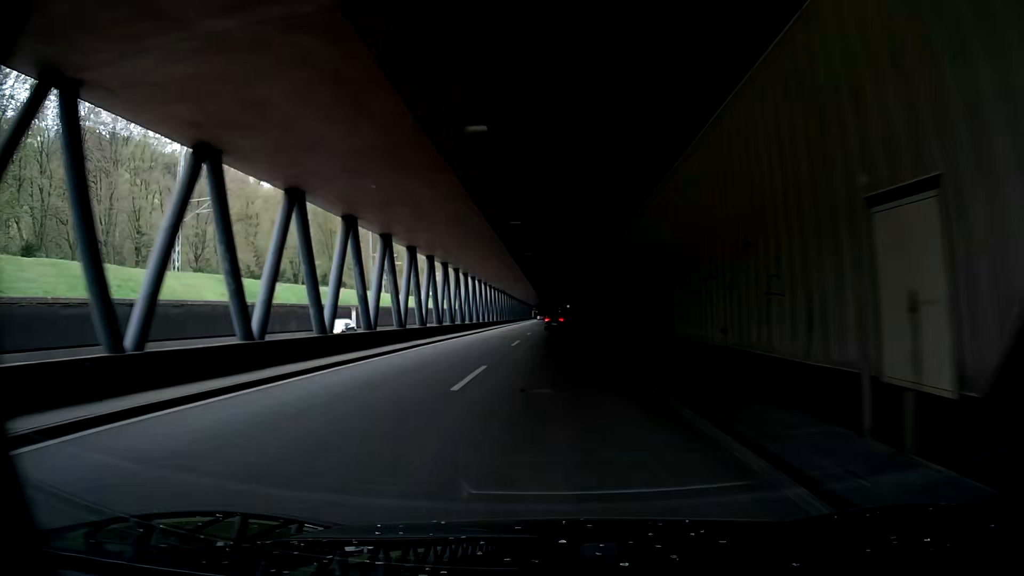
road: trunk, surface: asphalt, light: Day
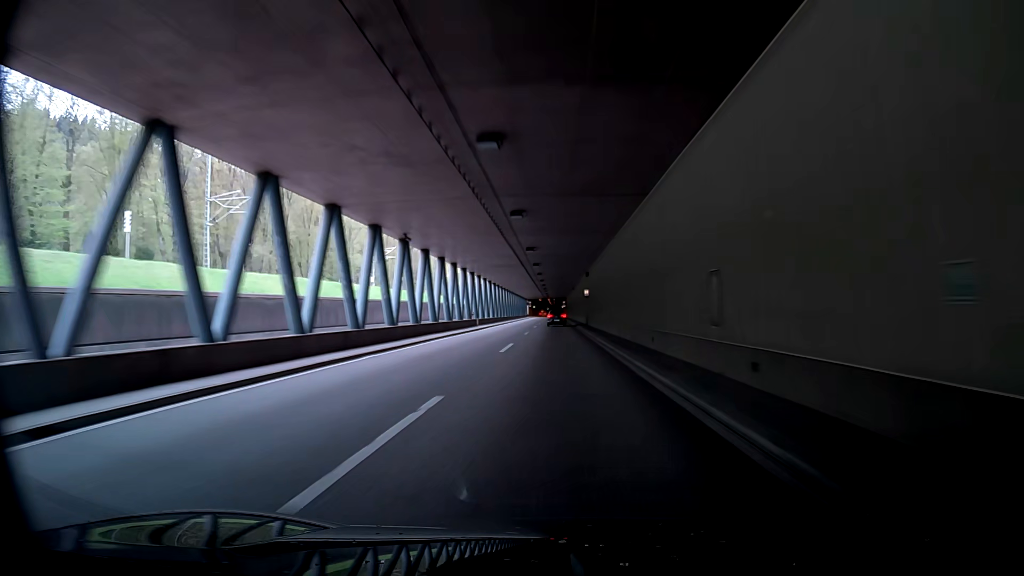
(-0.8, +61.7) m; -2°
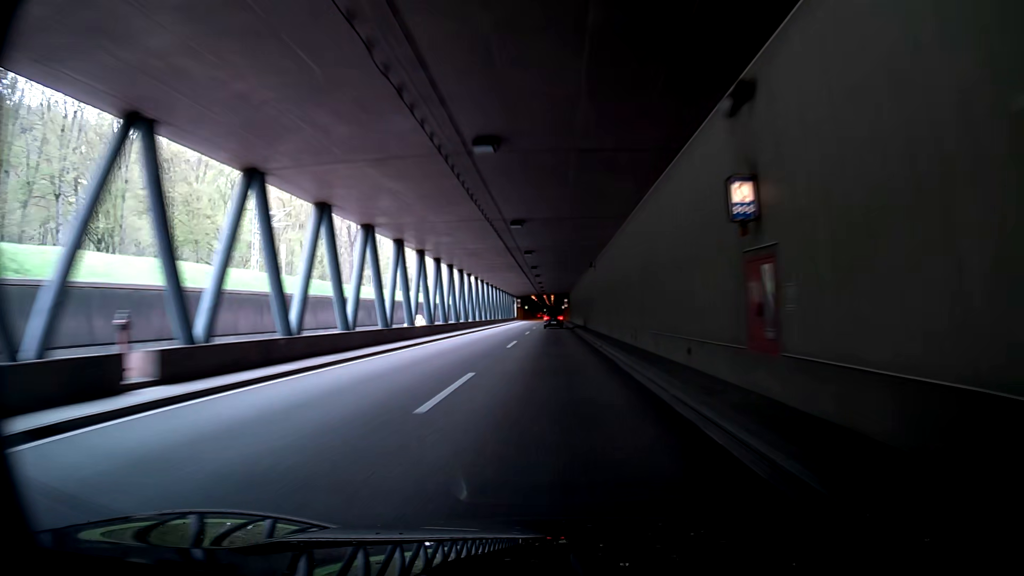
(+0.2, +49.4) m; +1°
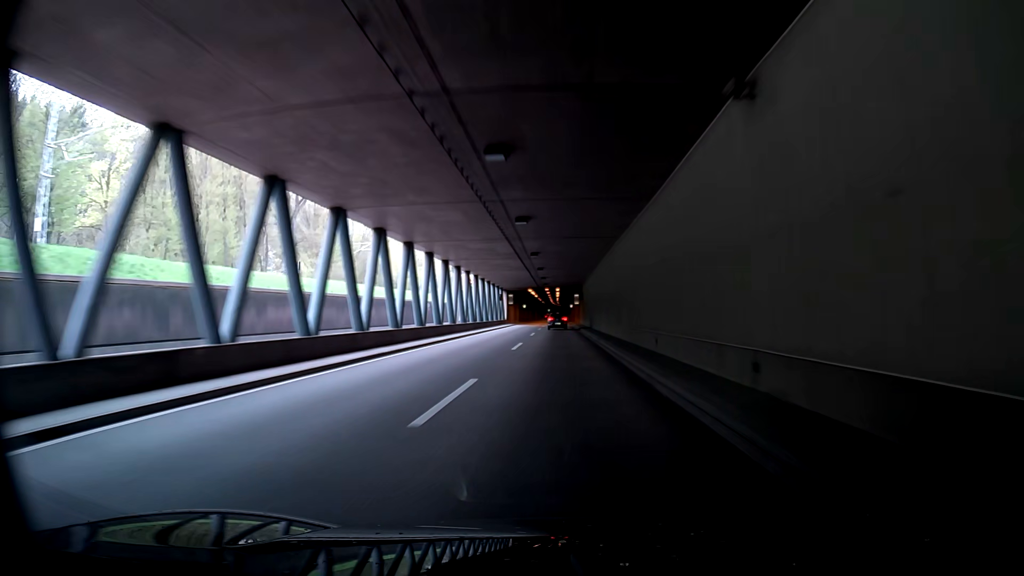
(-0.3, +37.1) m; -1°
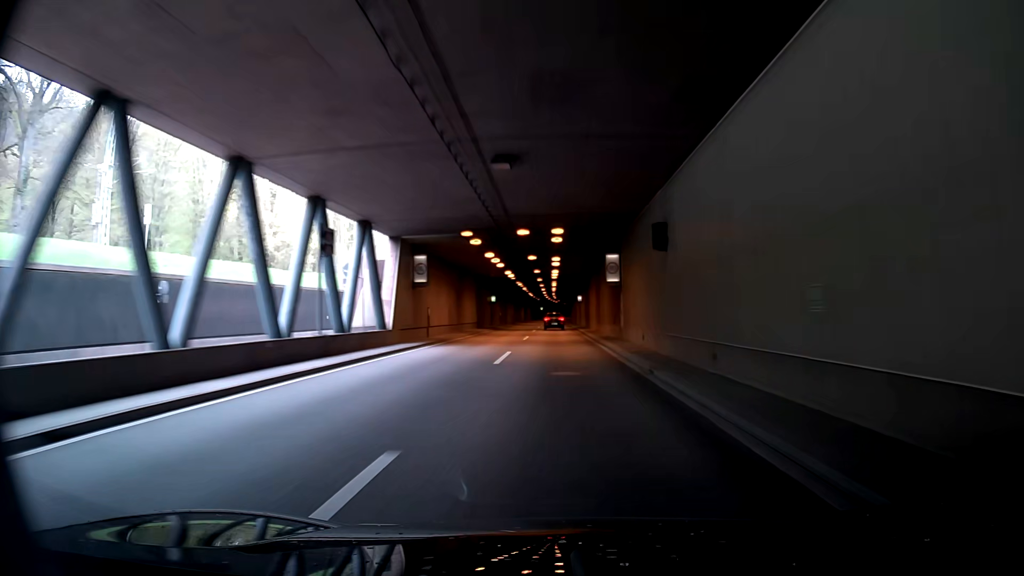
(-1.1, +61.8) m; -2°
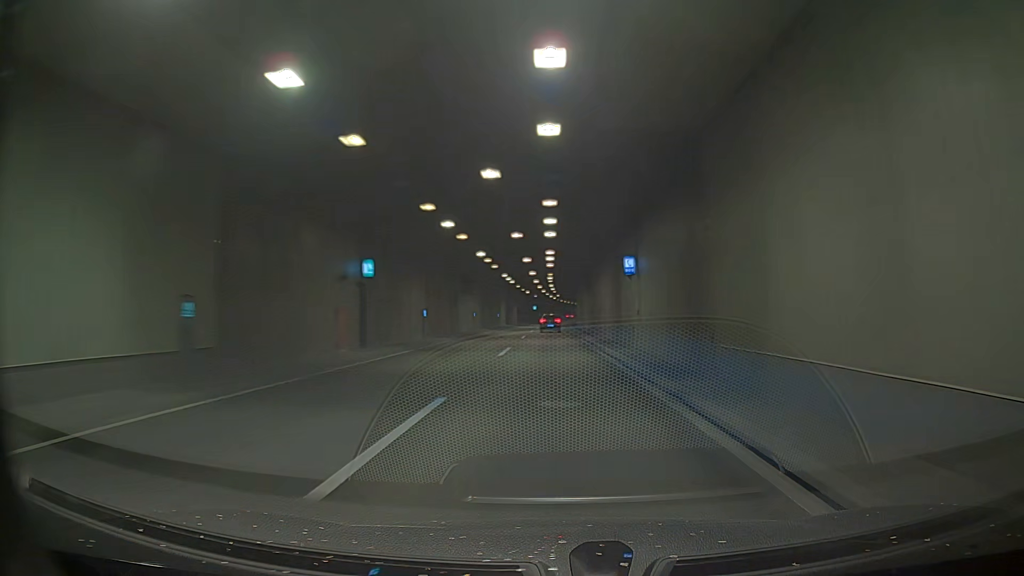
(+0.6, +49.5) m; +1°
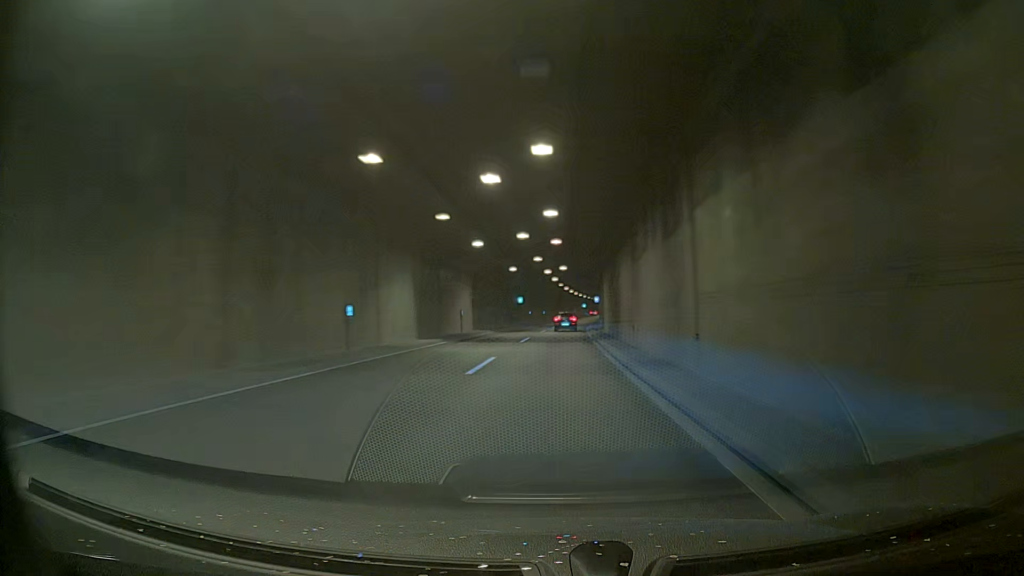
(-0.7, +61.8) m; +1°
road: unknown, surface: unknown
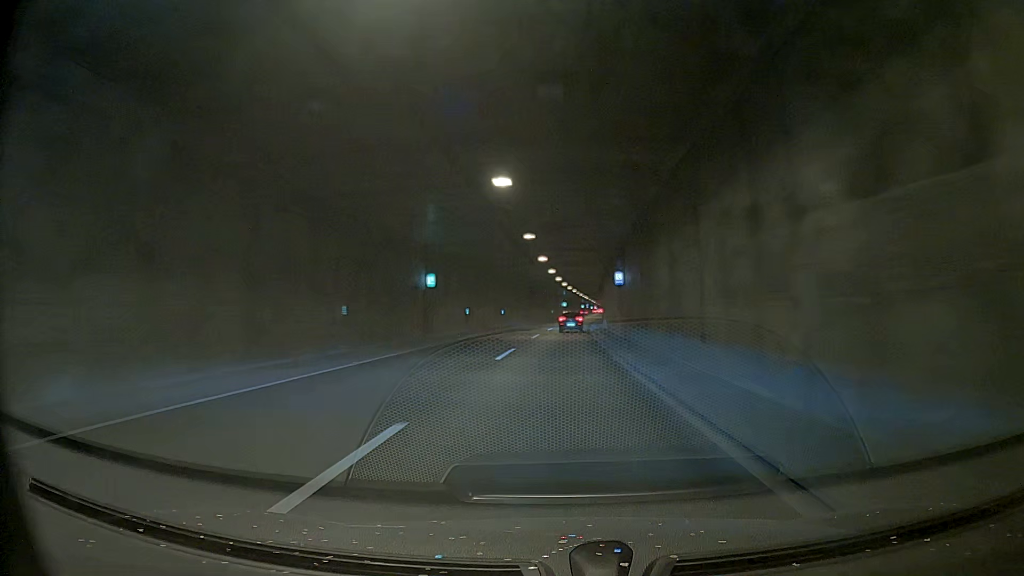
(+1.4, +49.2) m; +2°
